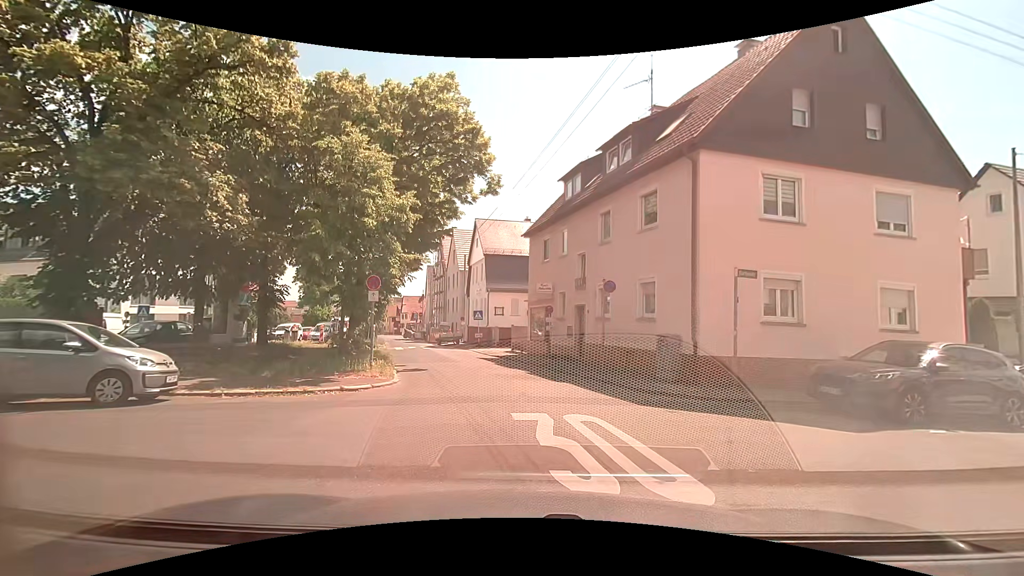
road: residential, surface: asphalt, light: Day
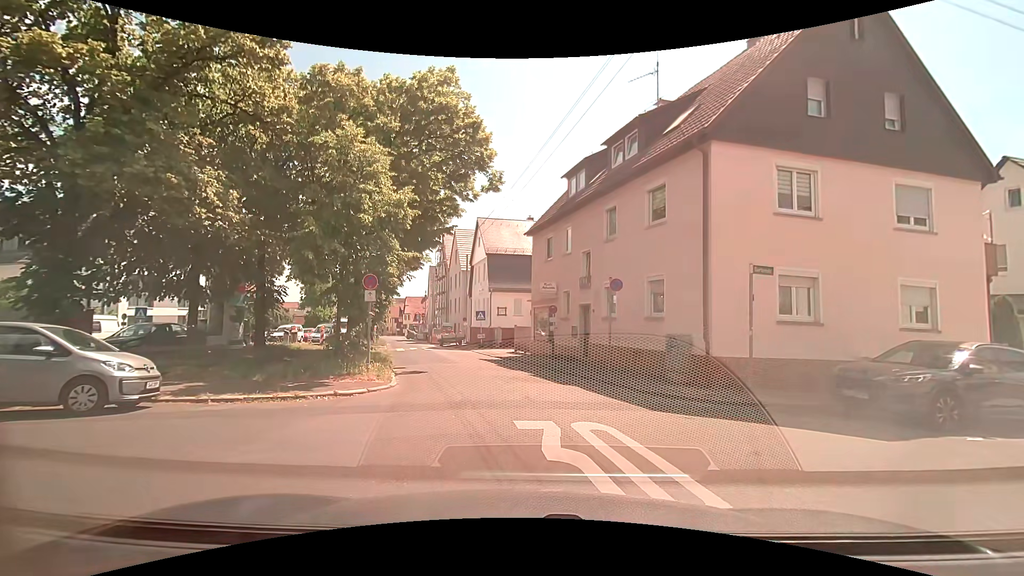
(0.0, +0.6) m; 0°
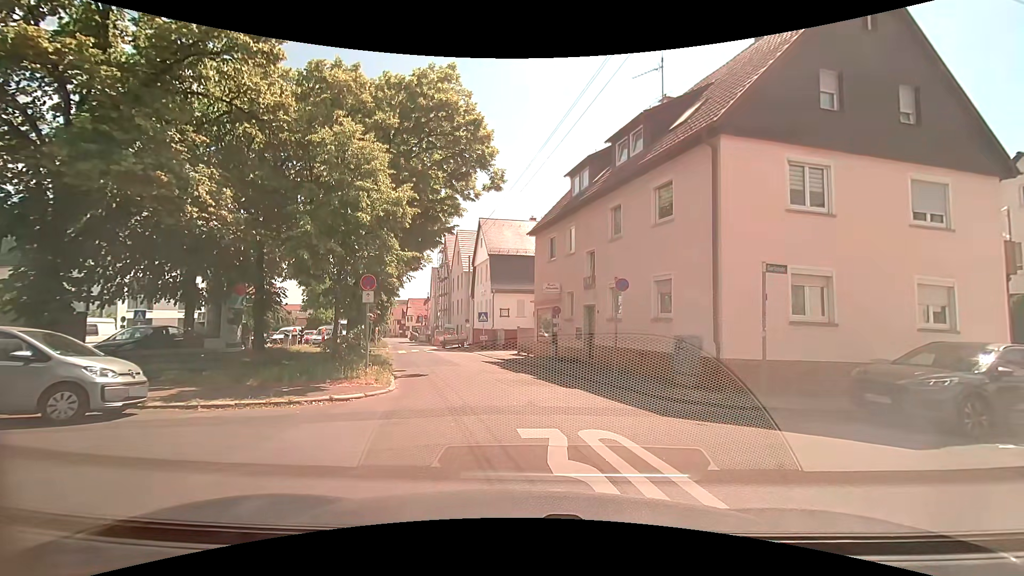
(0.0, +0.4) m; 0°
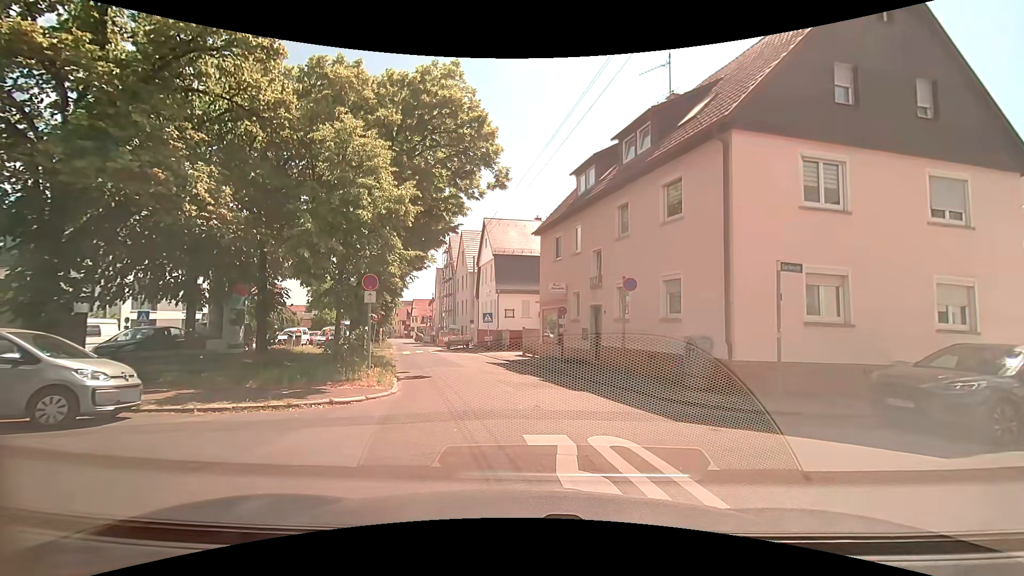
(0.0, +0.3) m; 0°
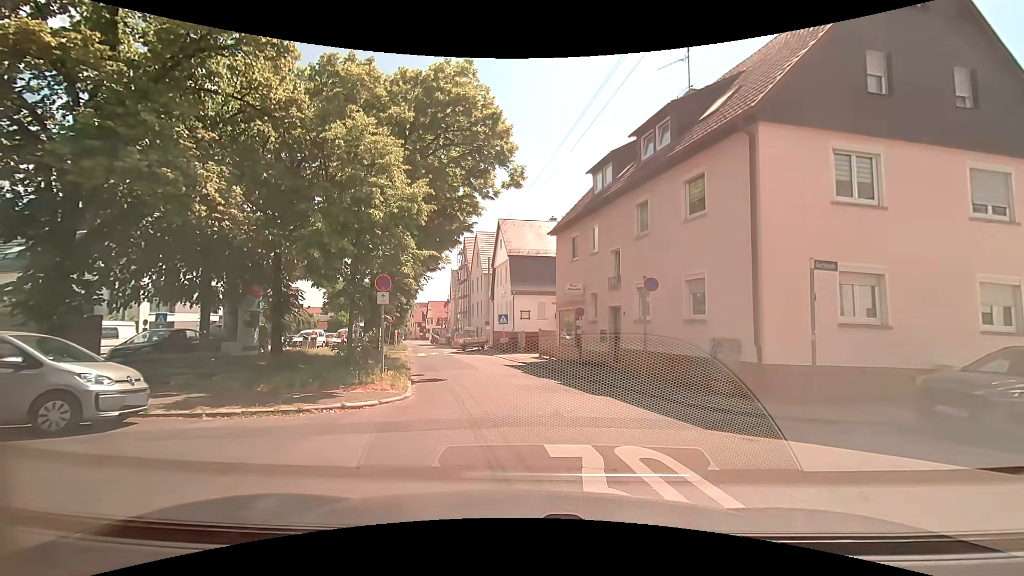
(0.0, +0.5) m; 0°
